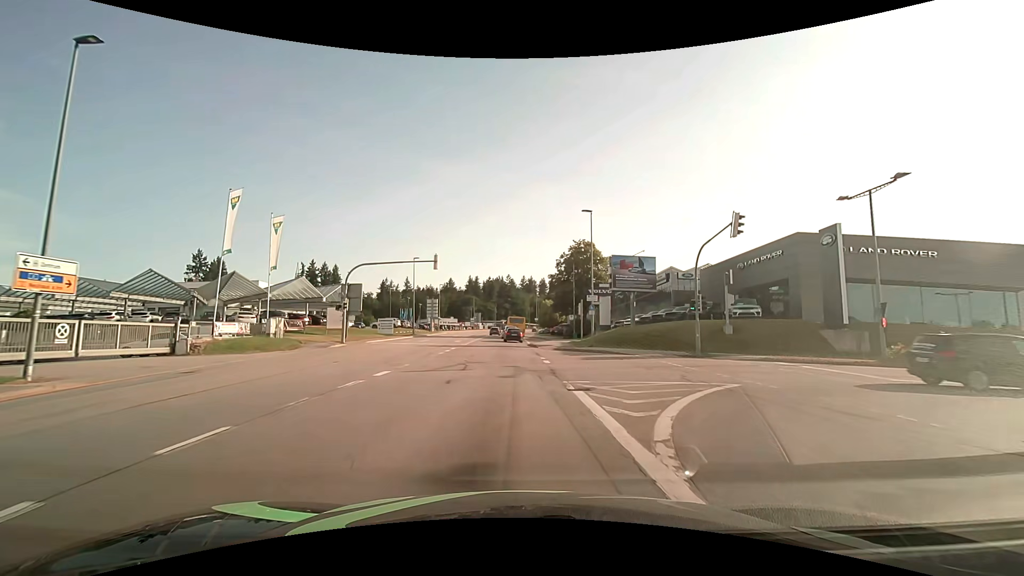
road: tertiary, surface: asphalt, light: Day
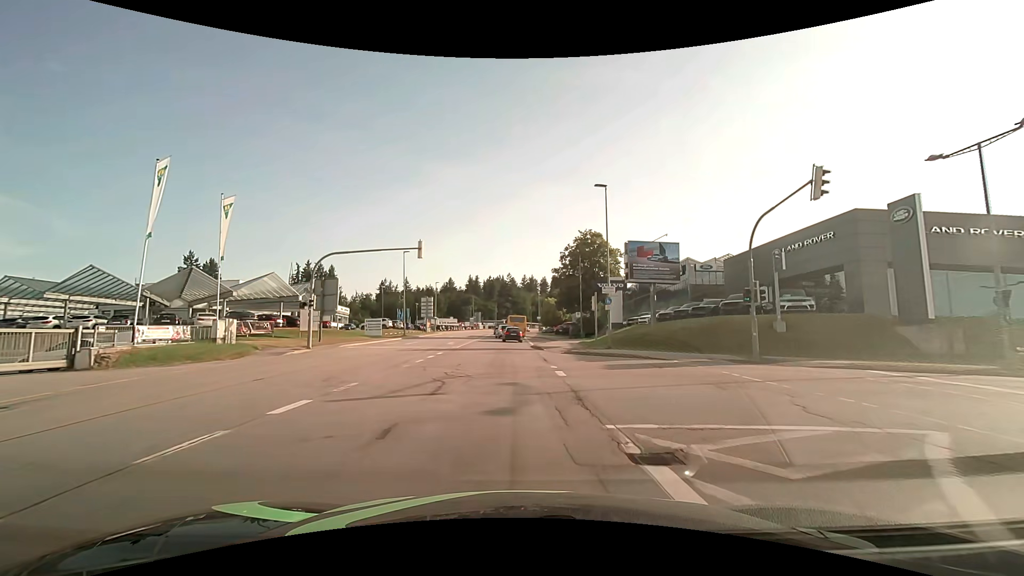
(0.0, +6.3) m; 0°
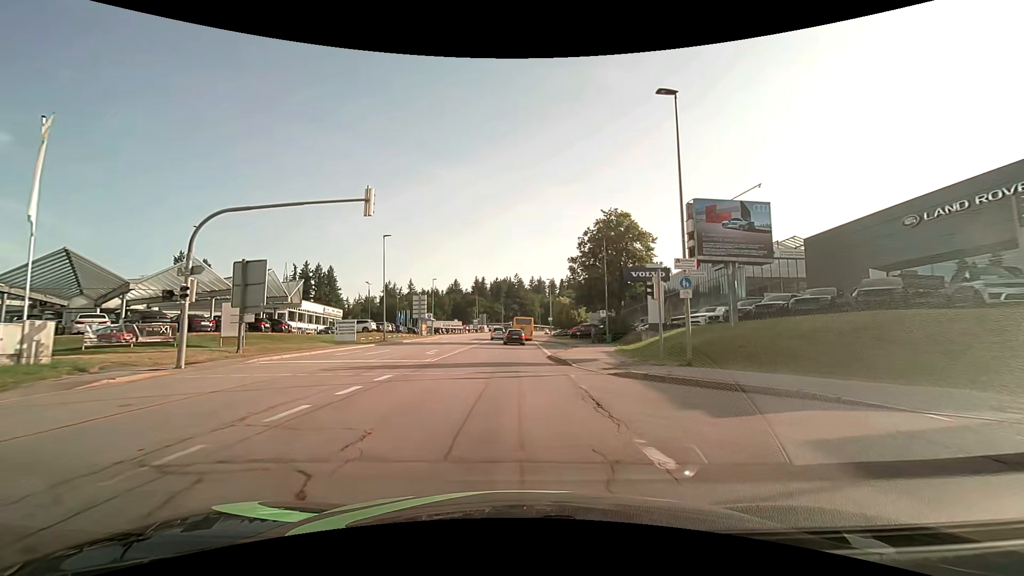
(-0.1, +12.5) m; -1°
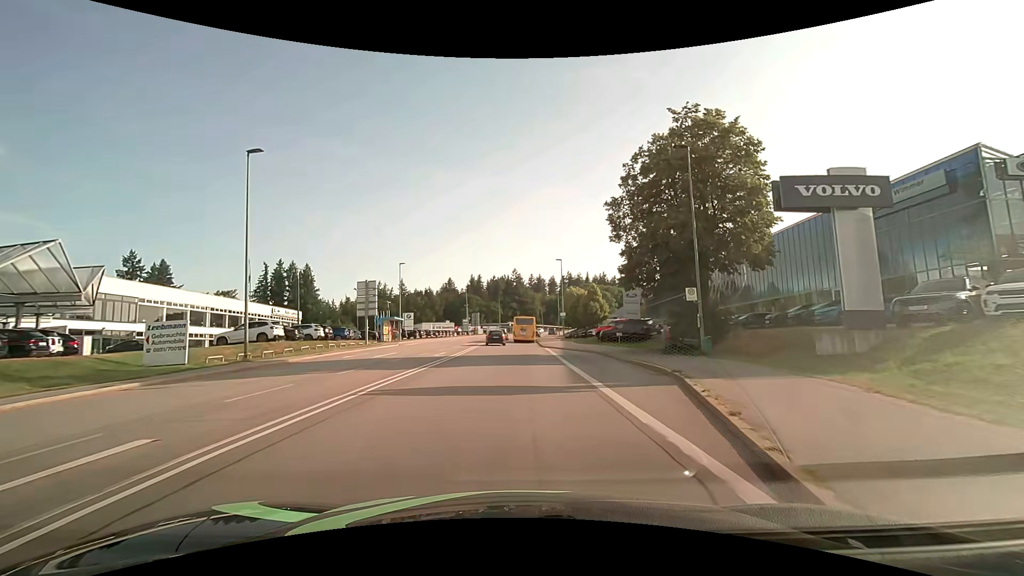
(-0.2, +24.6) m; 0°
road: secondary
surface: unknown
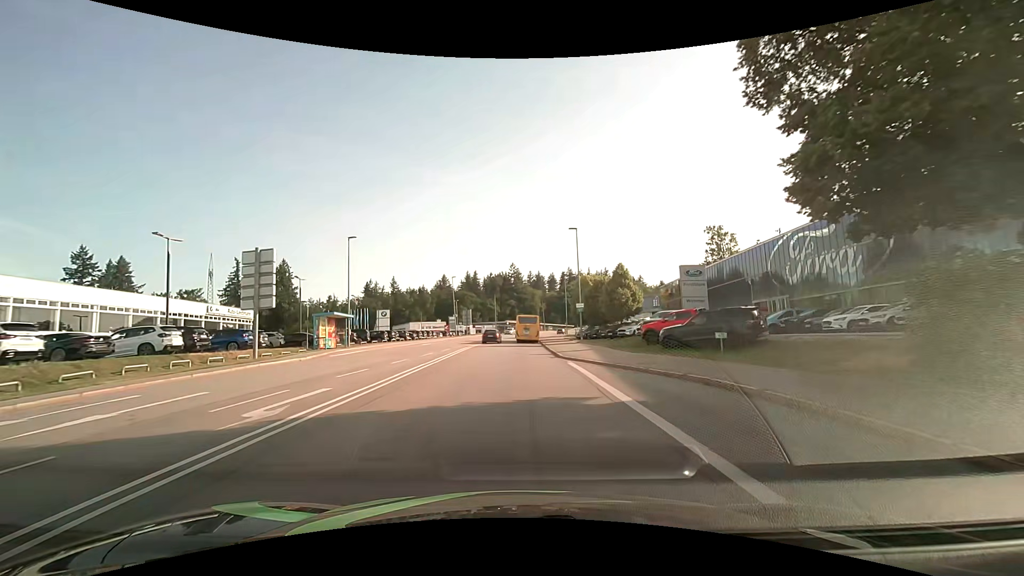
(0.0, +19.1) m; 0°
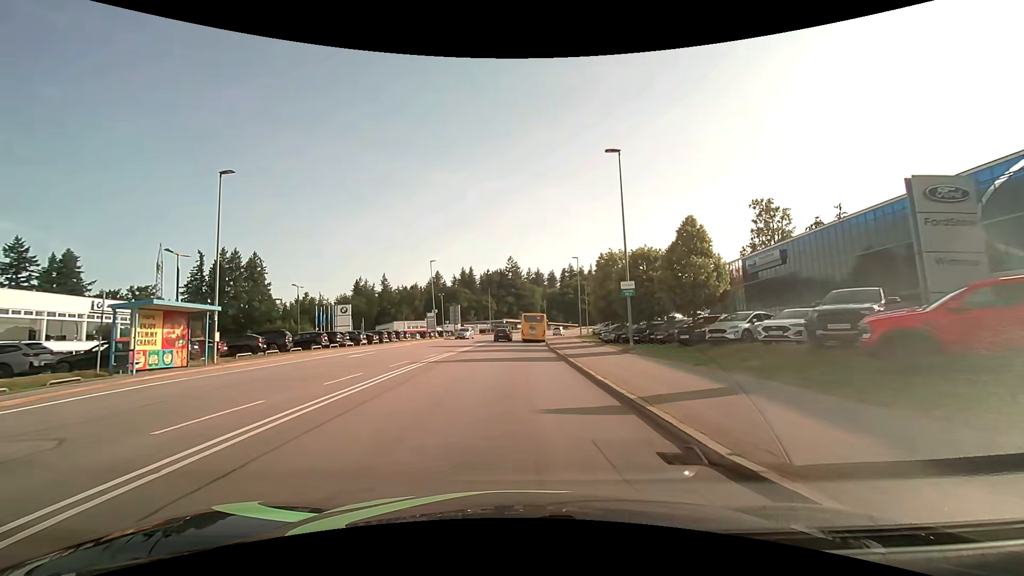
(0.0, +20.0) m; 0°
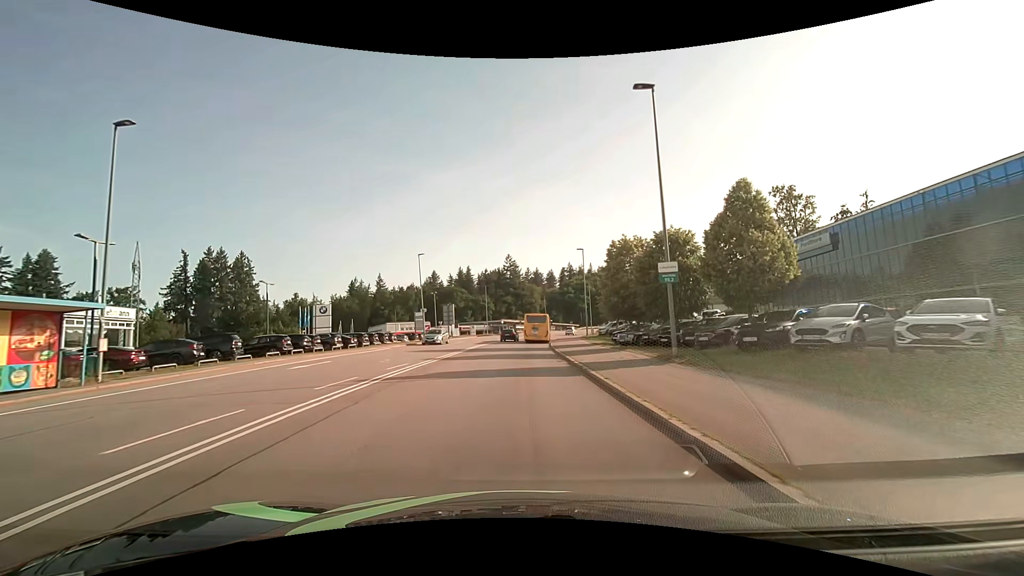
(0.0, +7.0) m; 0°
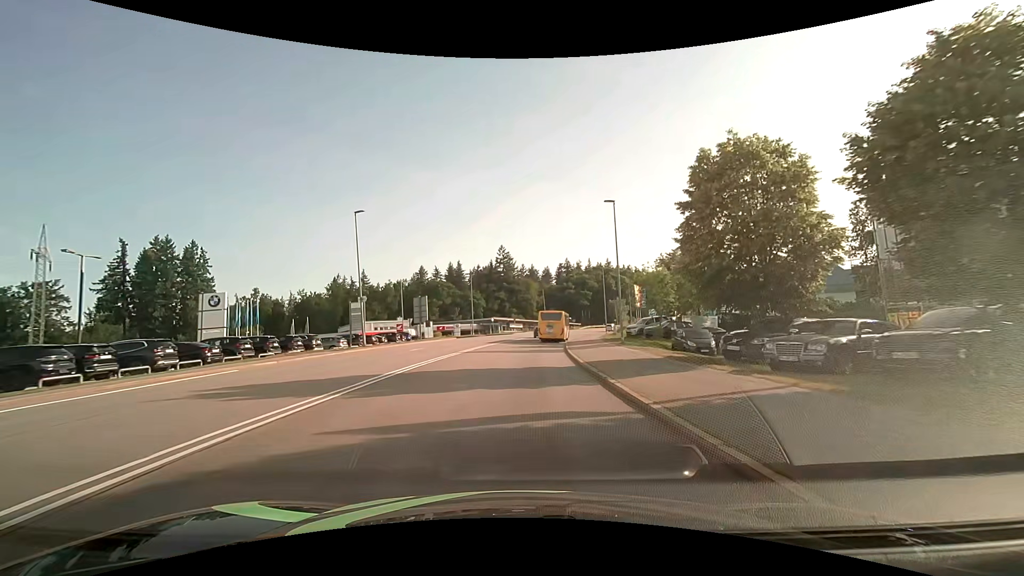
(0.0, +21.5) m; 0°
(0, +10) (0, +20) (+1, +30) (+2, +40) (+3, +50) (+5, +60) (+7, +70) (+9, +79) (+11, +89) (+14, +99) m
